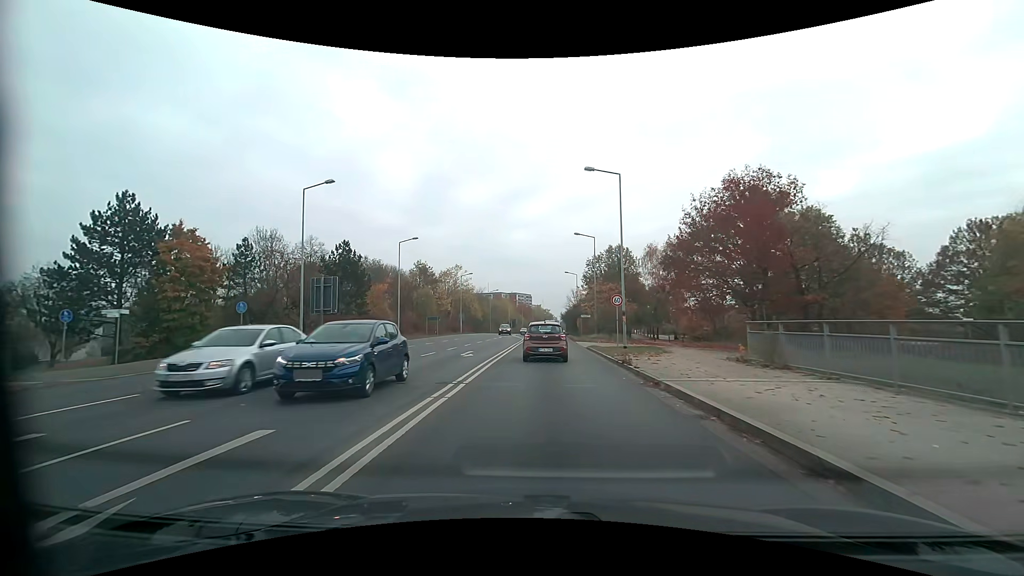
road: secondary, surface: asphalt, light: Day
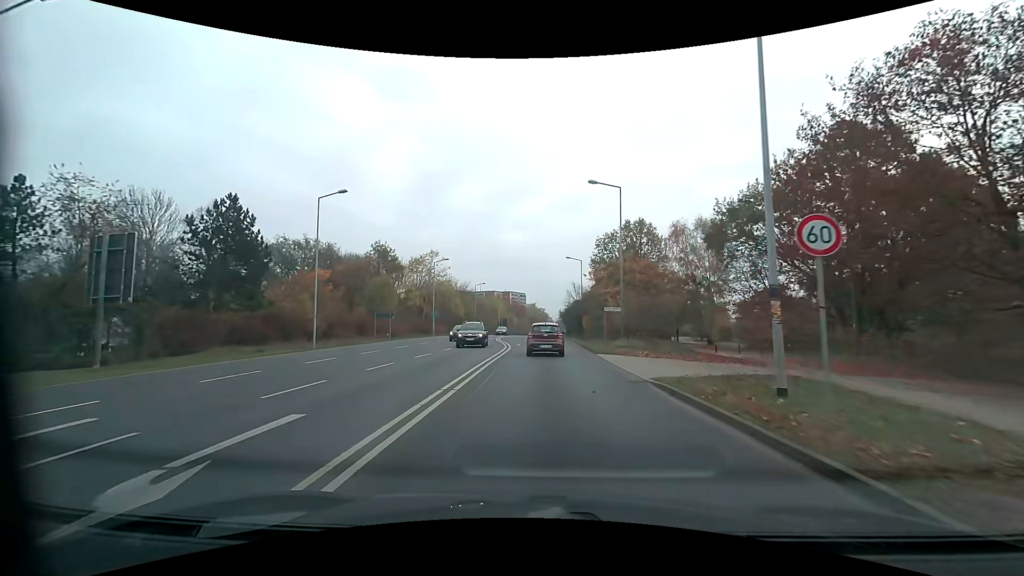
(+0.1, +19.1) m; 0°
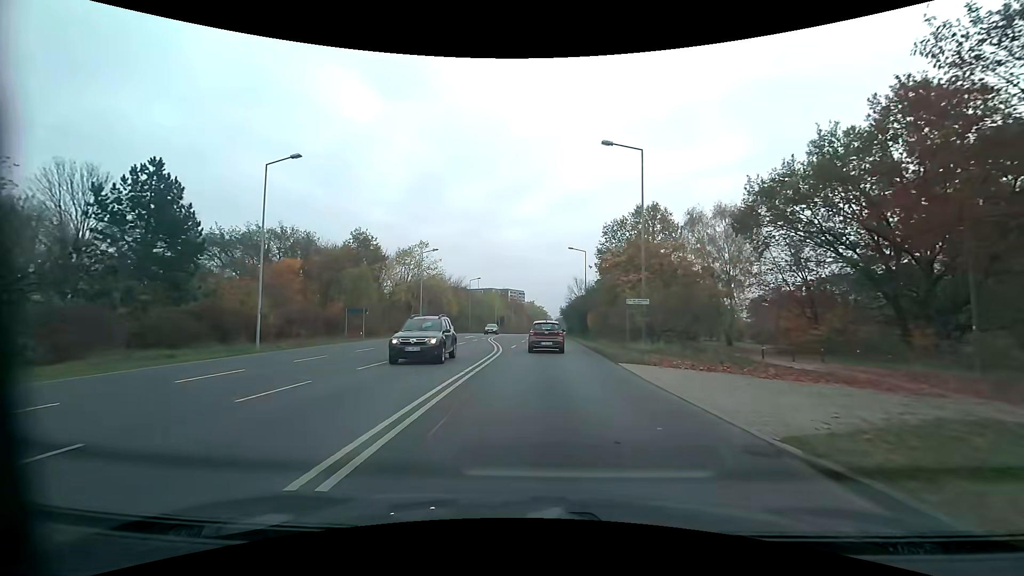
(0.0, +6.9) m; +1°
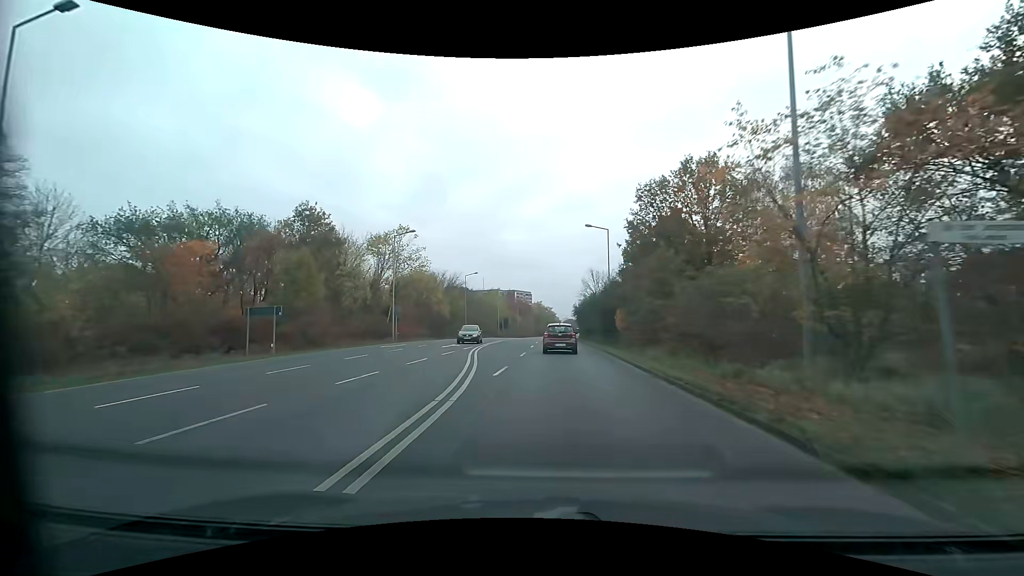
(-0.1, +14.8) m; -1°
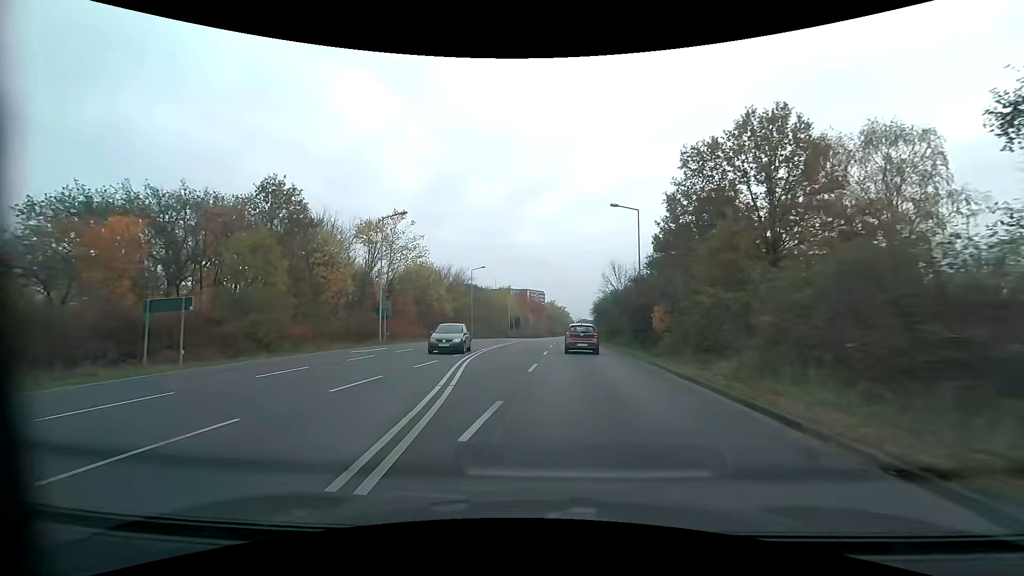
(-0.1, +7.9) m; -2°
